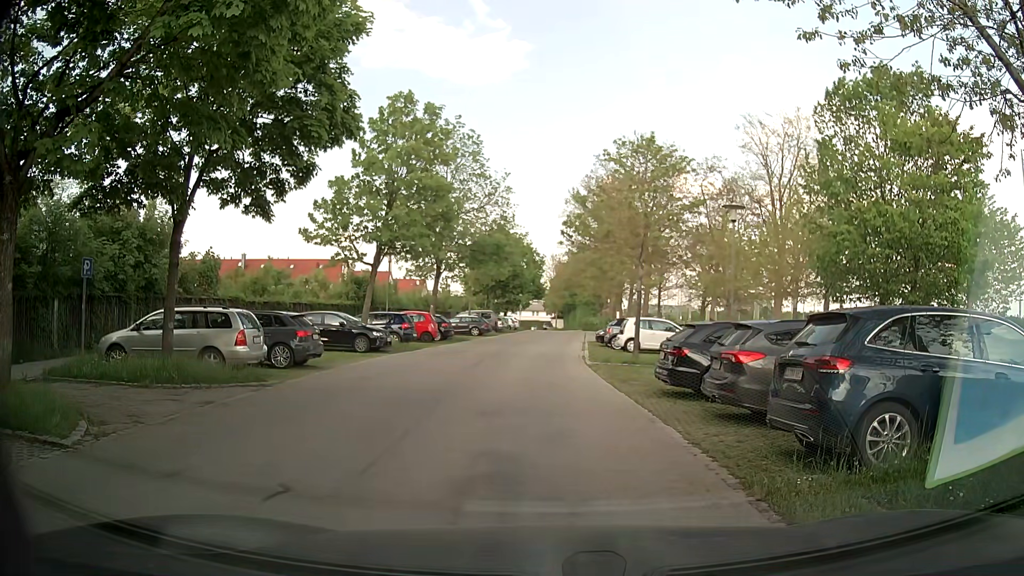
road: residential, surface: asphalt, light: Day
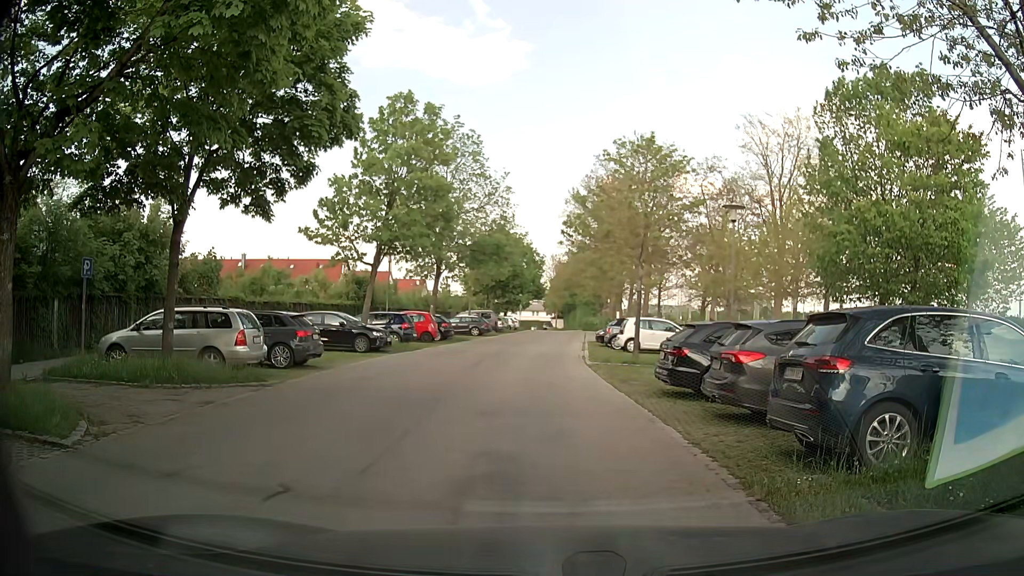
(0.0, 0.0) m; 0°
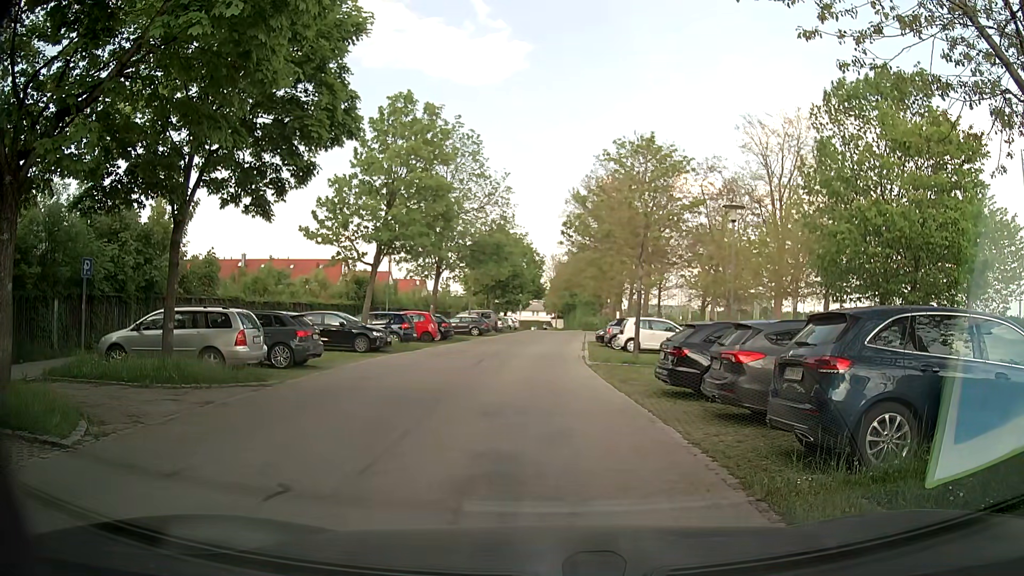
(0.0, 0.0) m; 0°
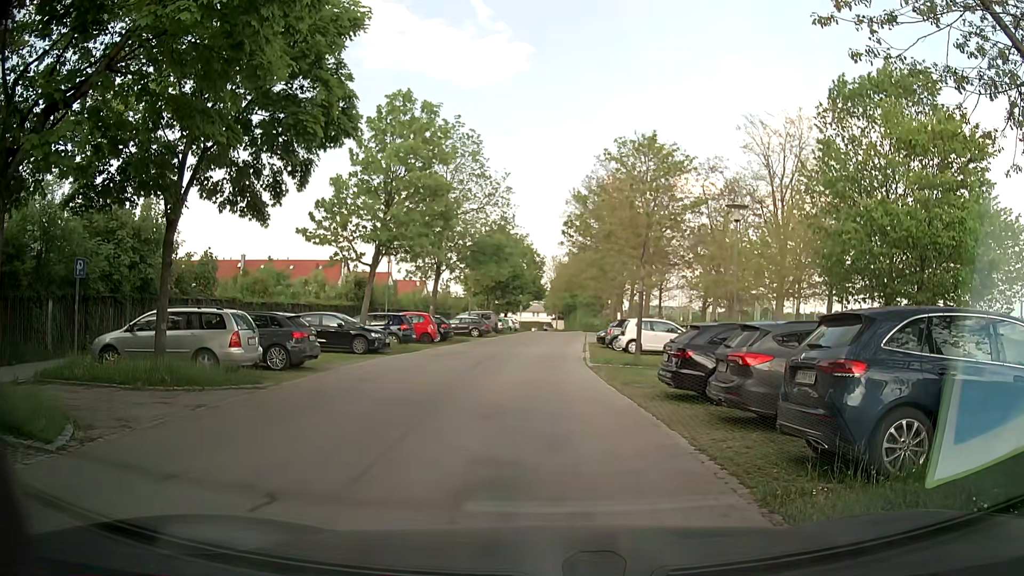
(0.0, +0.2) m; 0°
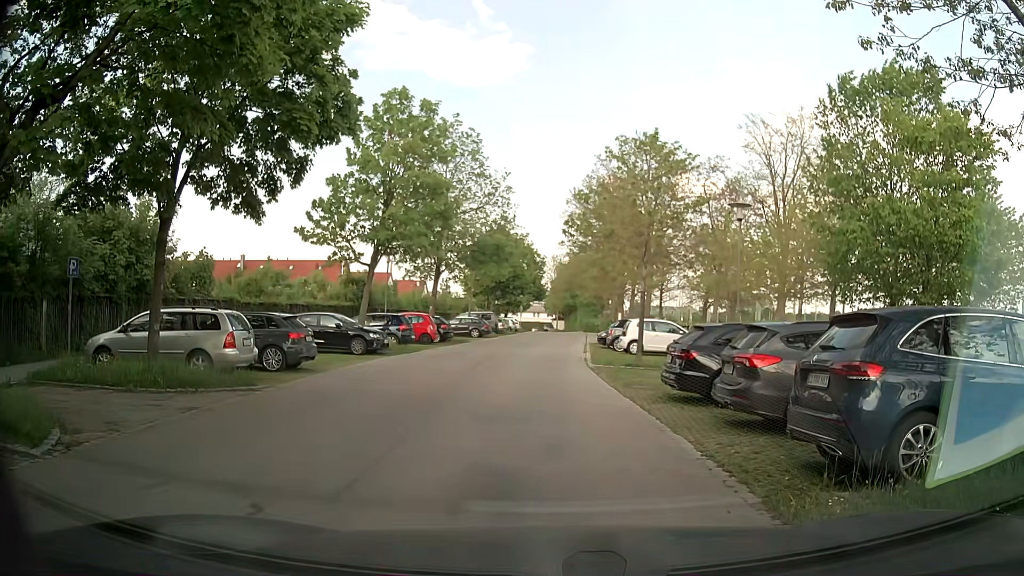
(0.0, +0.3) m; 0°
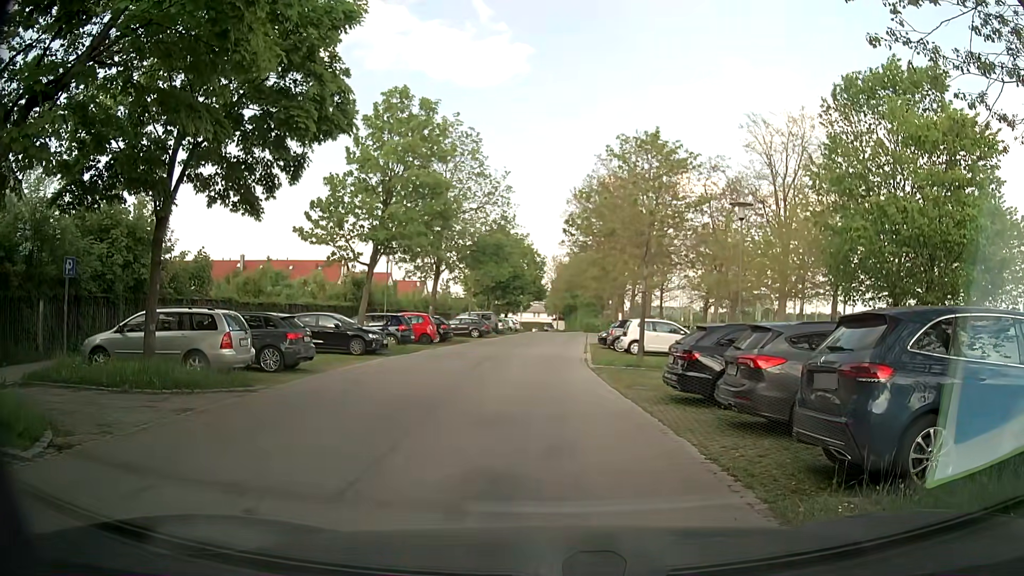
(0.0, +0.2) m; 0°
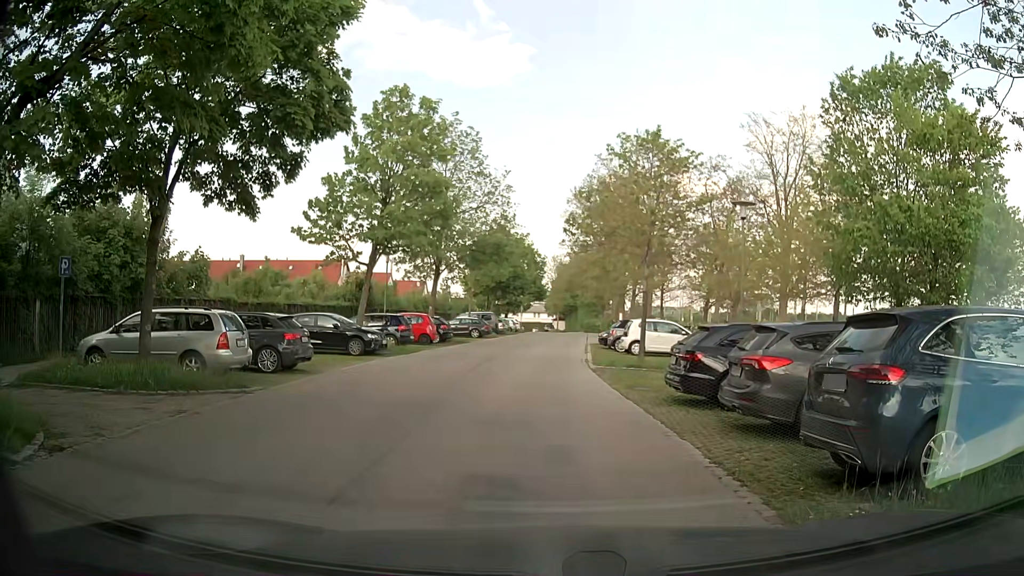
(0.0, +0.2) m; 0°
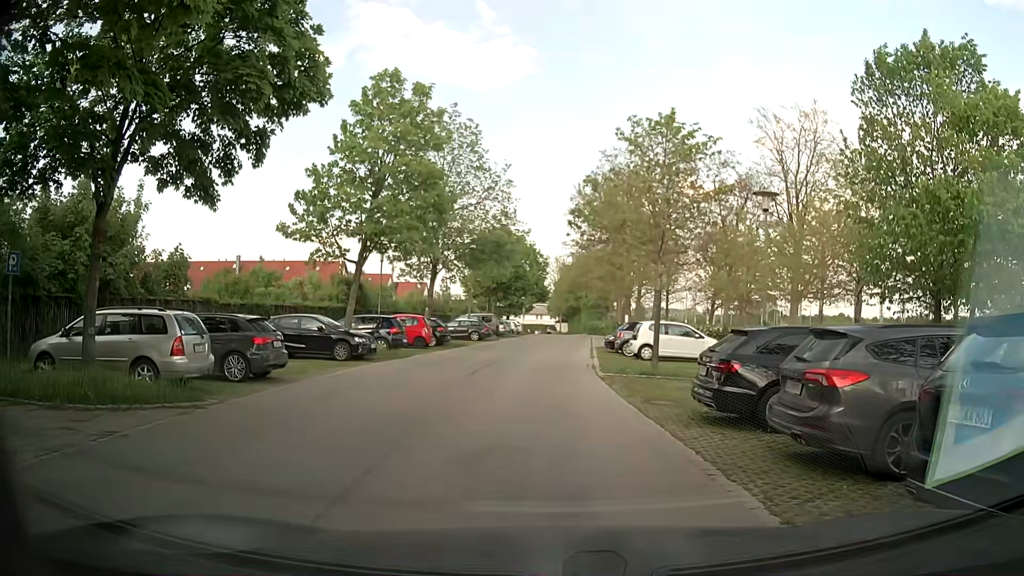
(0.0, +2.0) m; 0°
